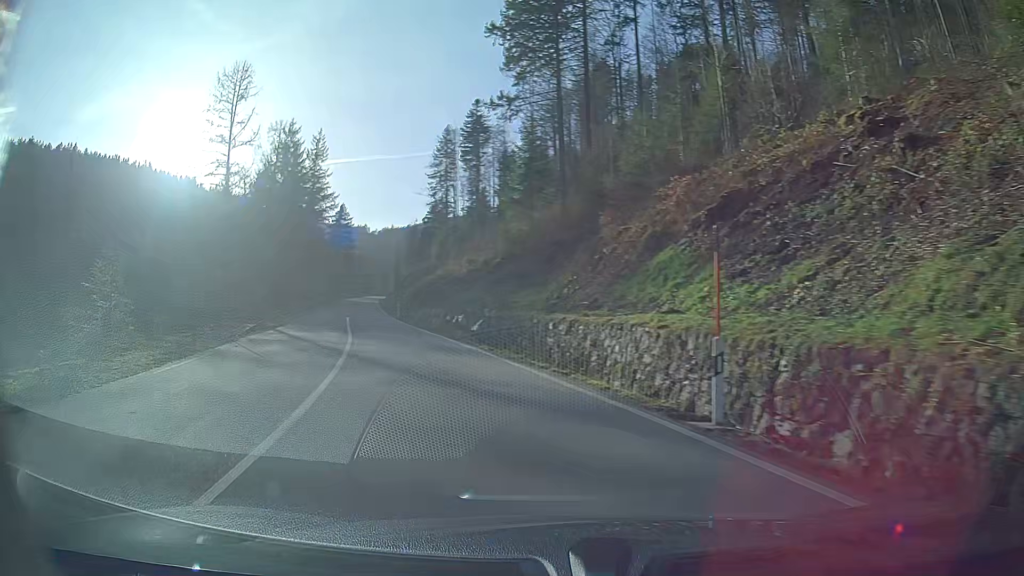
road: secondary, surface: asphalt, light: Day
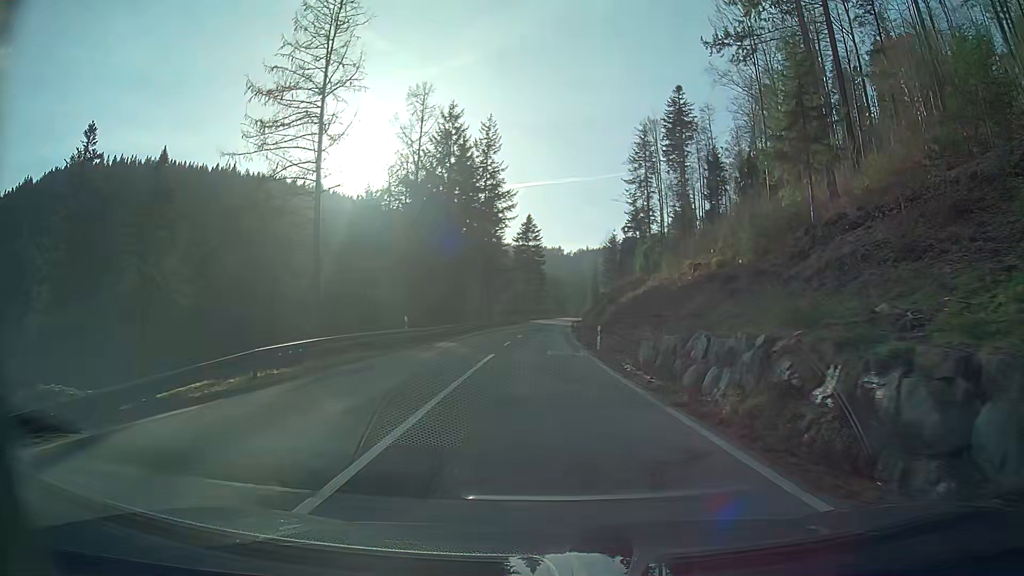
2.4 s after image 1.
(-4.3, +25.2) m; -14°
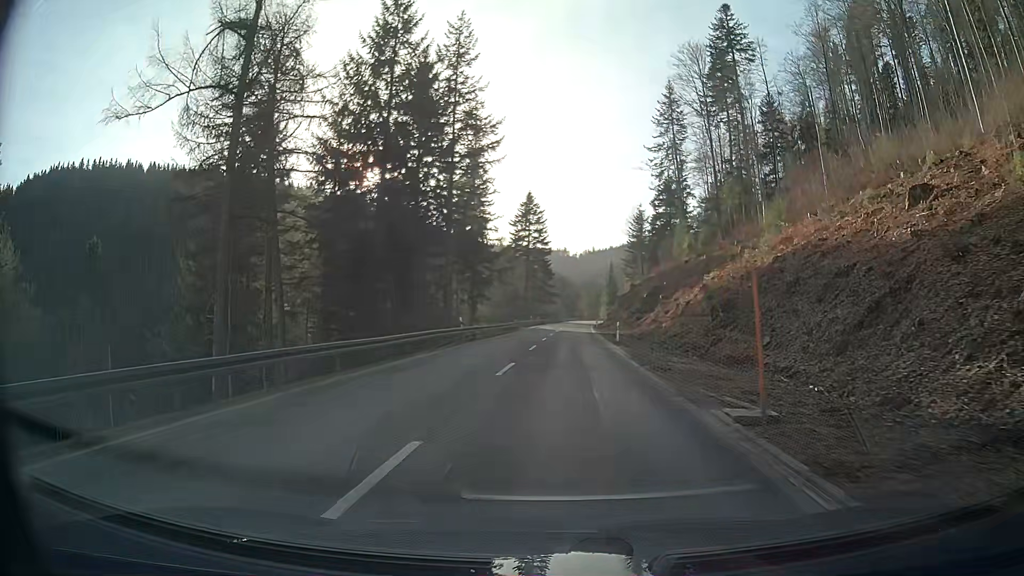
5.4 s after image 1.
(-0.3, +40.9) m; 0°
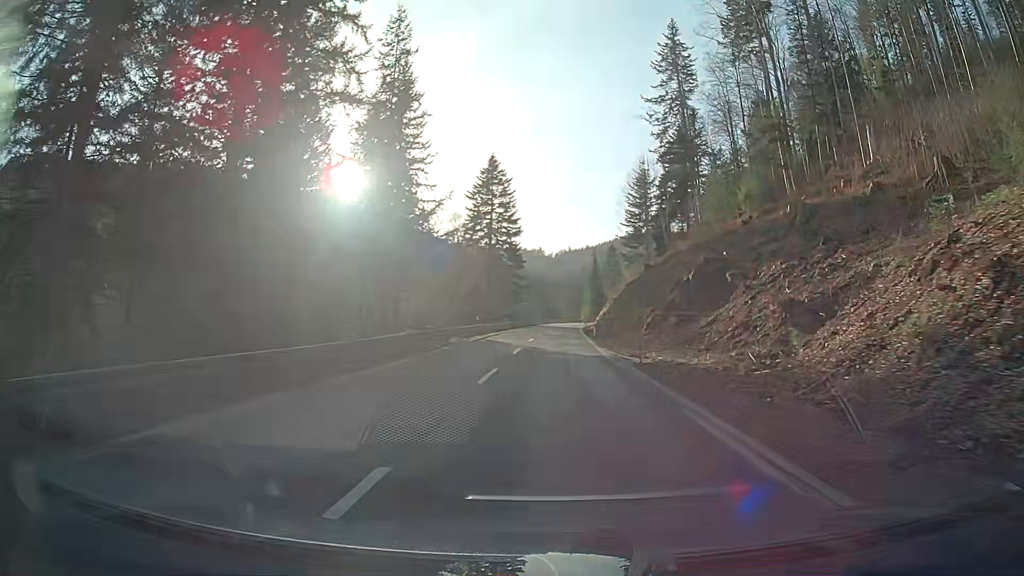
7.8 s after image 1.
(+0.7, +37.3) m; +2°
(0, +10) (0, +20) (0, +30) (0, +40) (0, +50) (+1, +60) (+1, +70) (+1, +80) (+2, +90) (+2, +100) m
